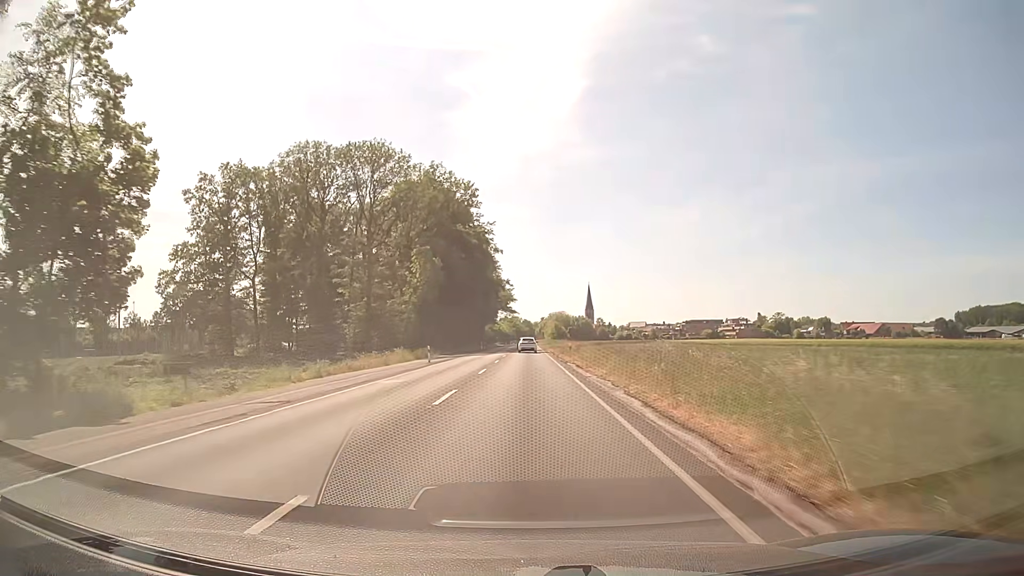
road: secondary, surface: asphalt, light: Day
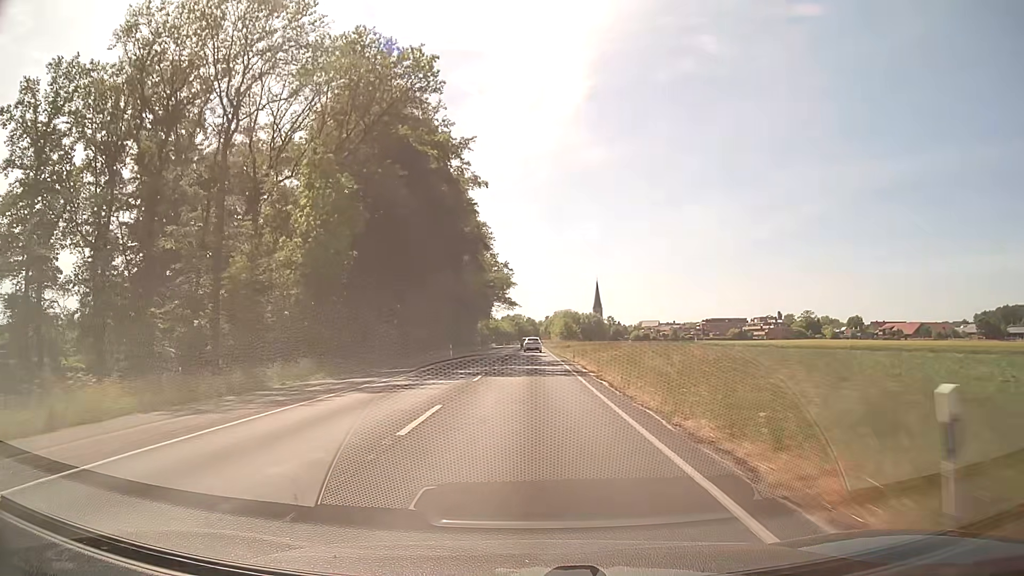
(-0.2, +40.7) m; -1°
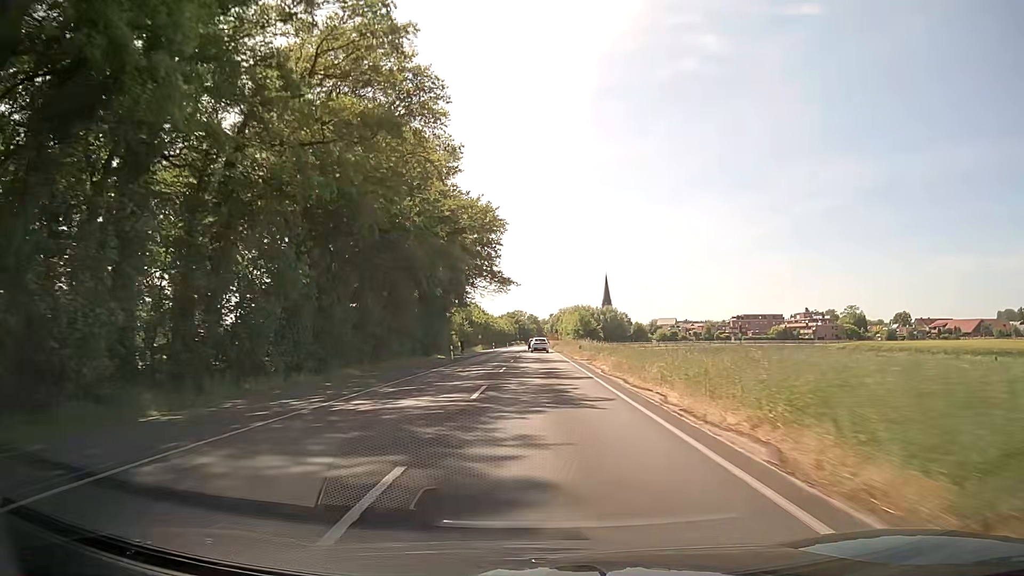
(-0.1, +54.3) m; 0°
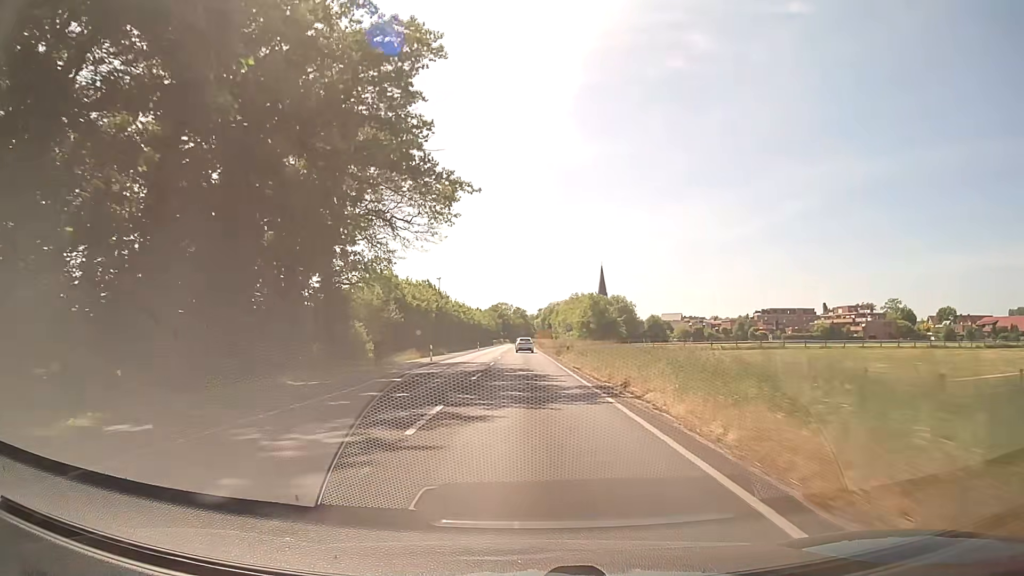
(+1.0, +53.3) m; +1°
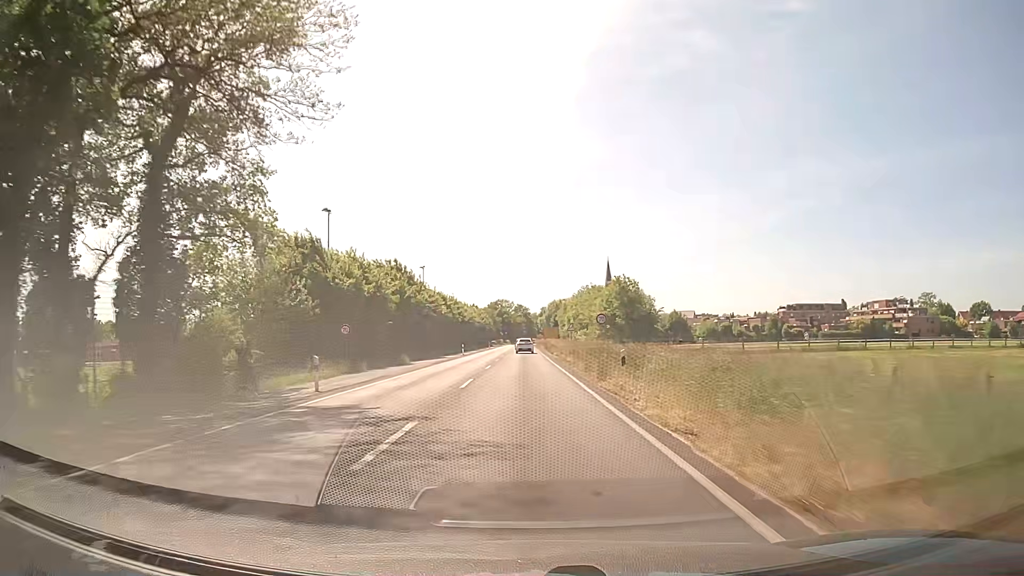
(-0.1, +26.1) m; 0°
(0, +10) (0, +20) (0, +30) (0, +40) (0, +50) (-1, +60) (-1, +70) (-1, +80) (-1, +90) (-1, +100) m
